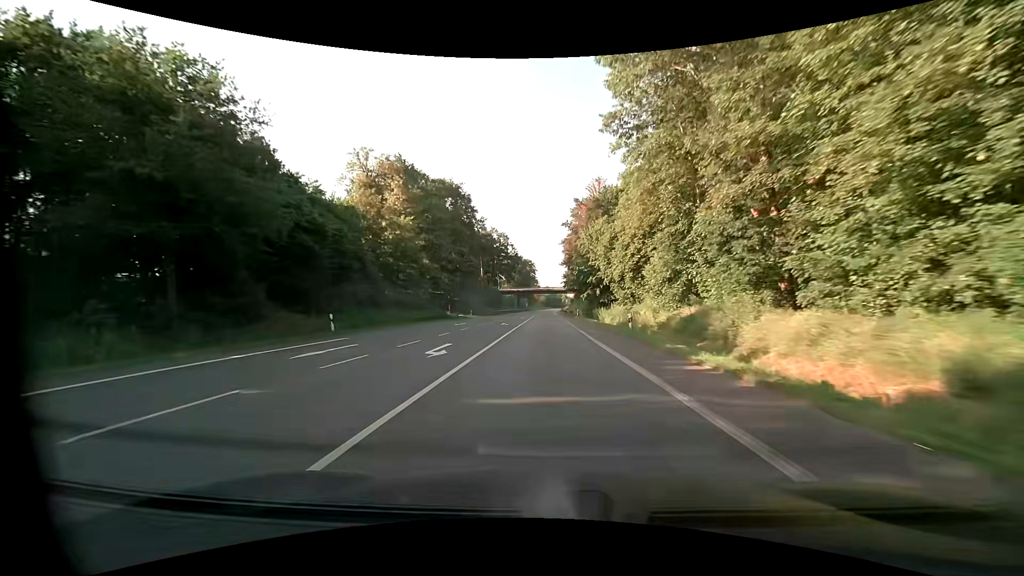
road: primary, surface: asphalt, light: Day
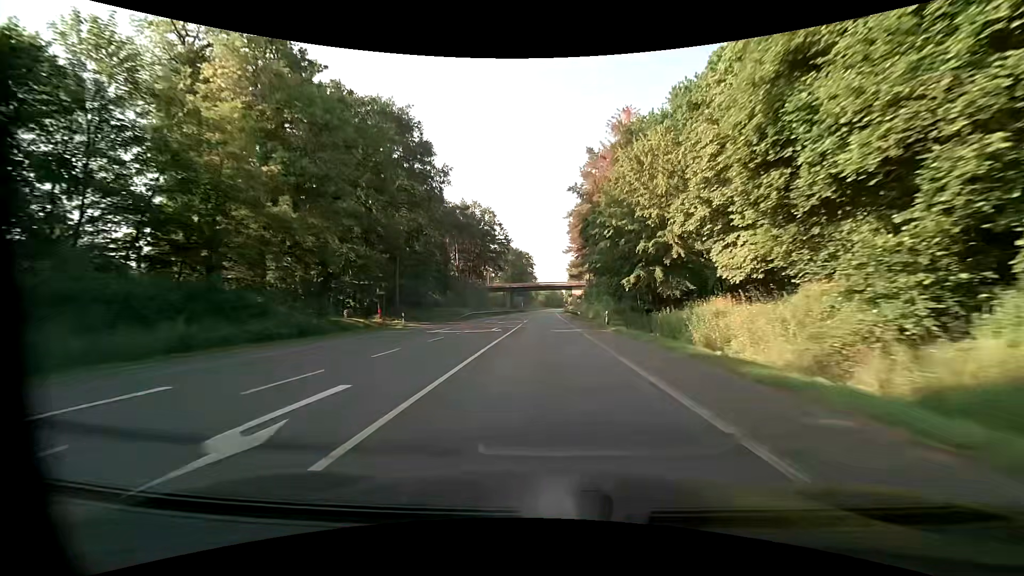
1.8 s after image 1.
(-0.1, +33.8) m; 0°
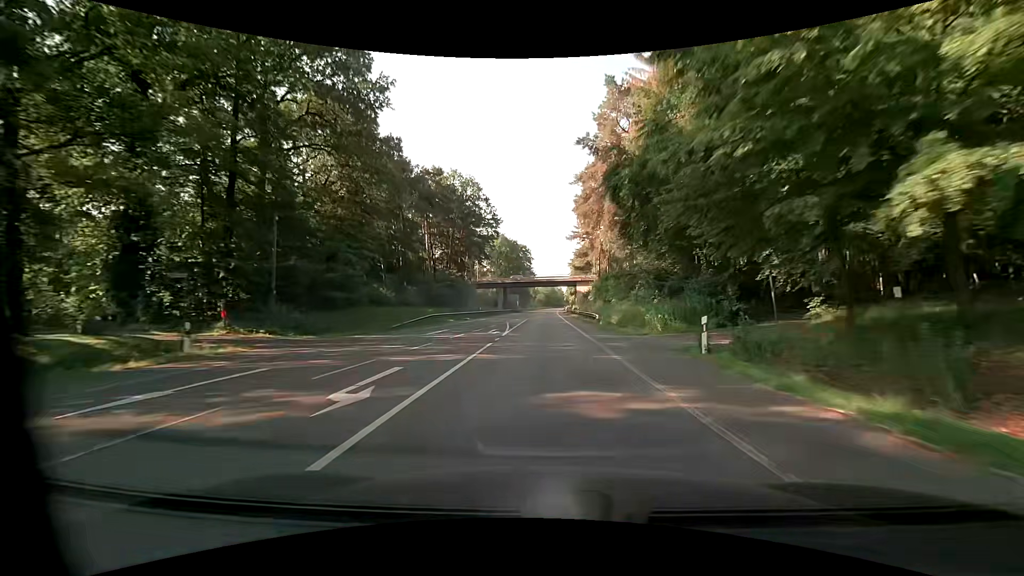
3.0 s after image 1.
(+0.1, +22.5) m; 0°
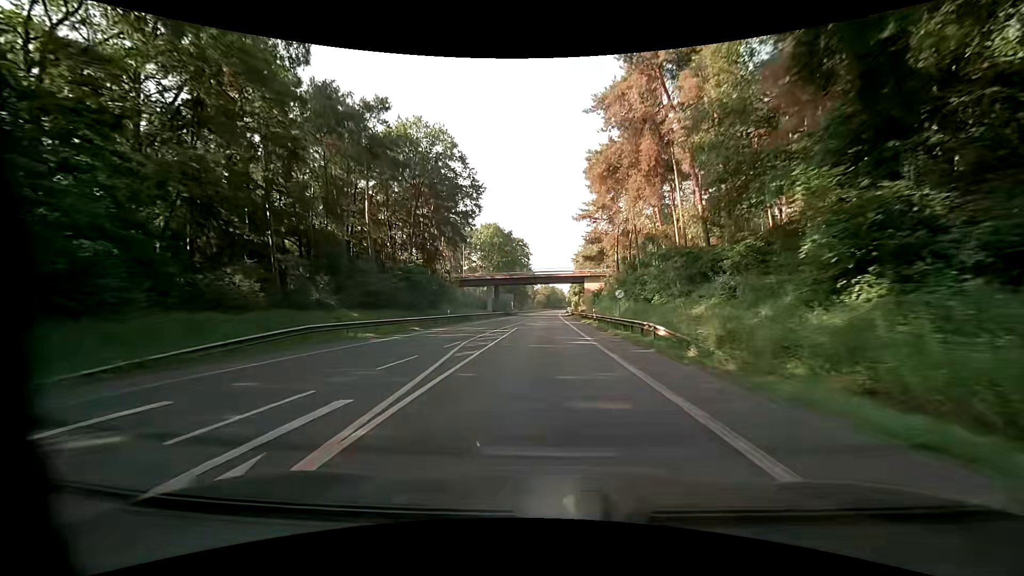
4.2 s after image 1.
(-0.1, +22.5) m; 0°
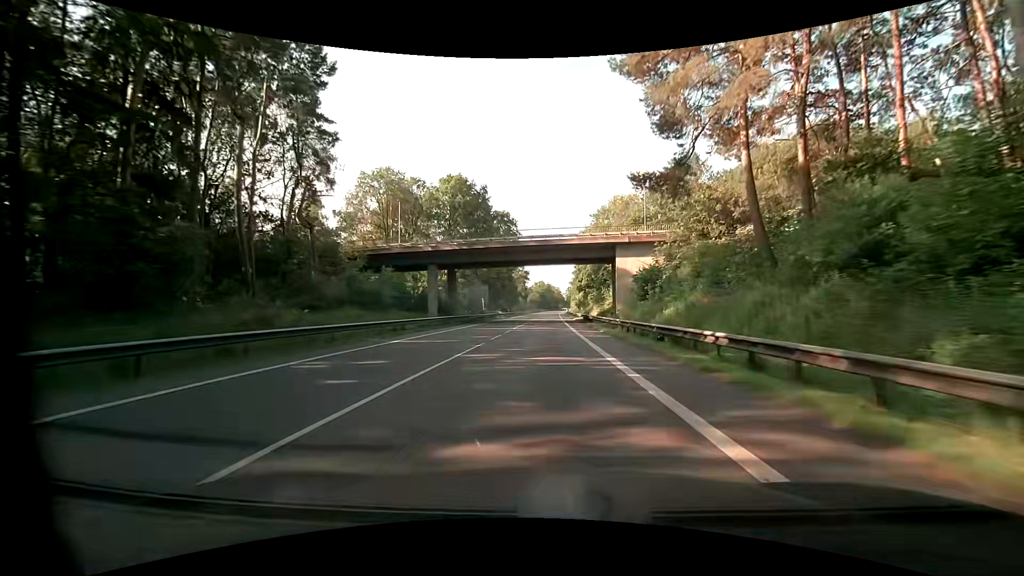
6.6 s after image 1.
(0.0, +45.2) m; 0°
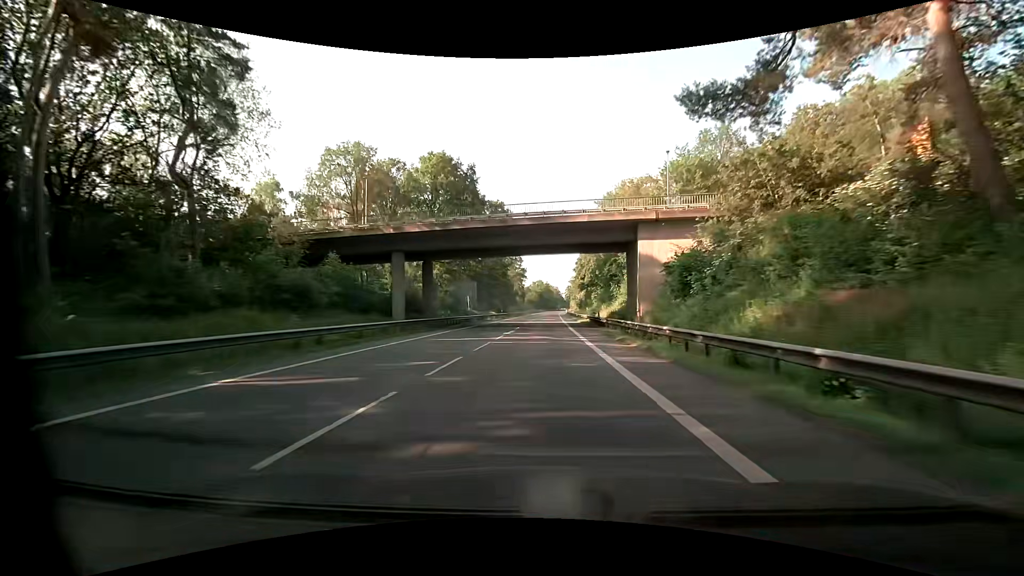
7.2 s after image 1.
(+0.1, +11.5) m; 0°
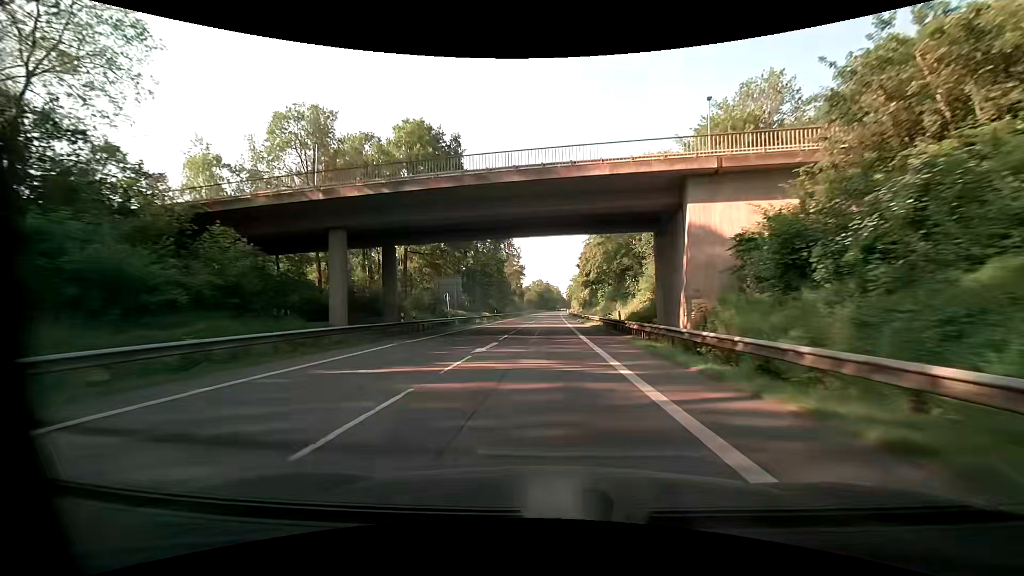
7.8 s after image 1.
(+0.1, +11.7) m; 0°
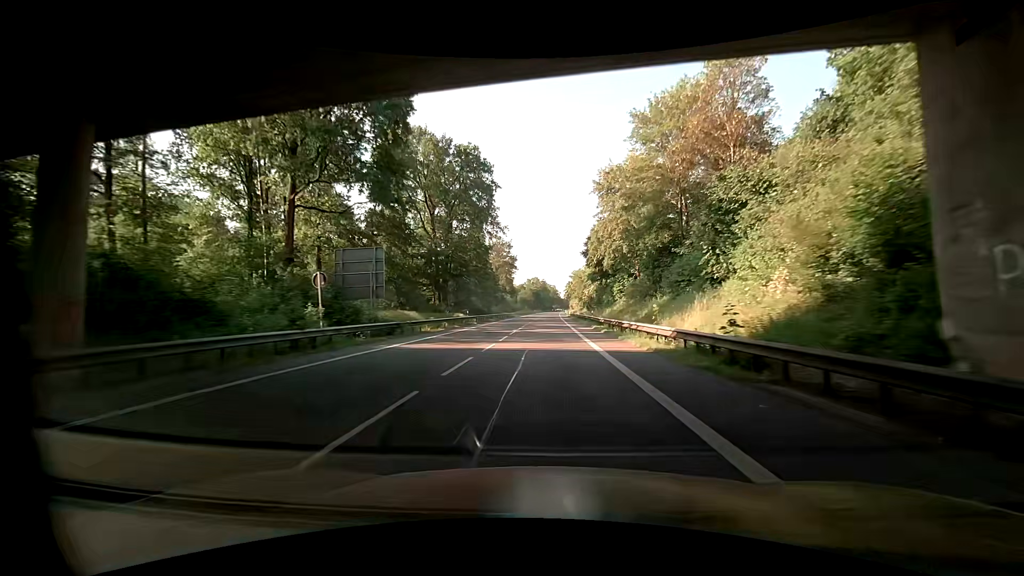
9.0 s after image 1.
(+0.1, +24.5) m; +1°
(0, +10) (0, +20) (0, +30) (0, +40) (0, +50) (0, +60) (0, +70) (+1, +80) (+1, +90) (+1, +100) m
